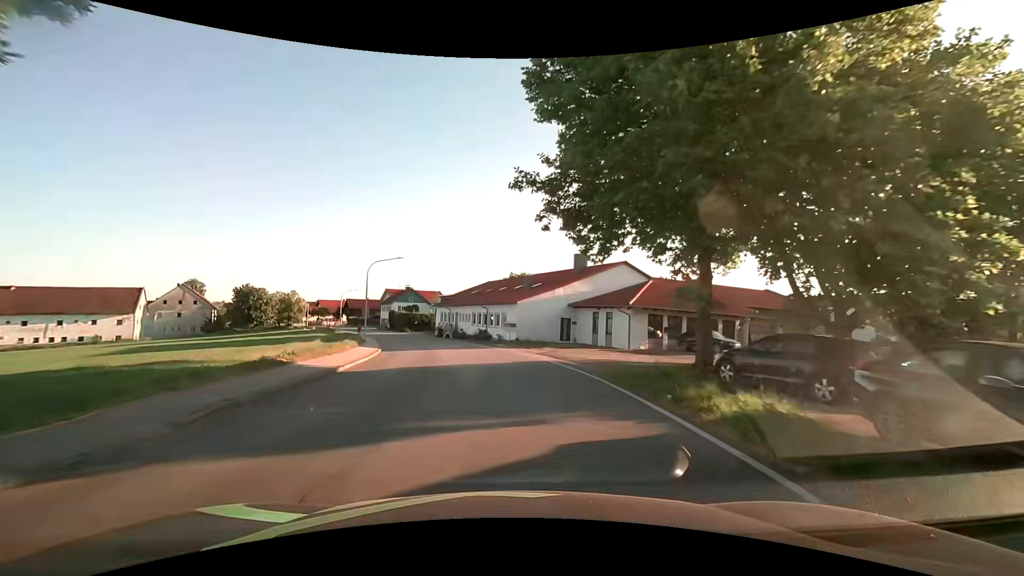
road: secondary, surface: asphalt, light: Day
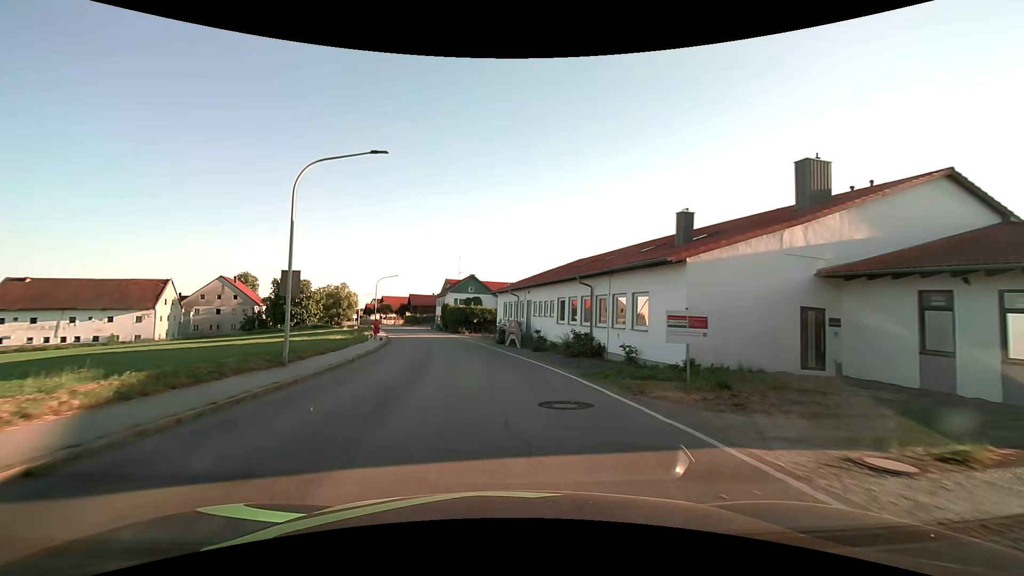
(-1.7, +27.2) m; -9°
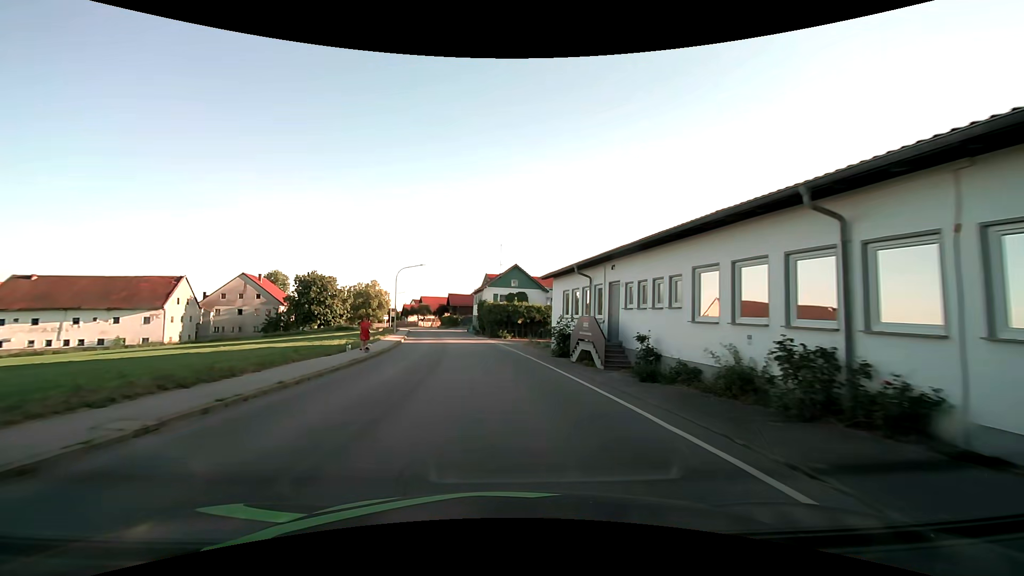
(-0.7, +14.5) m; -5°
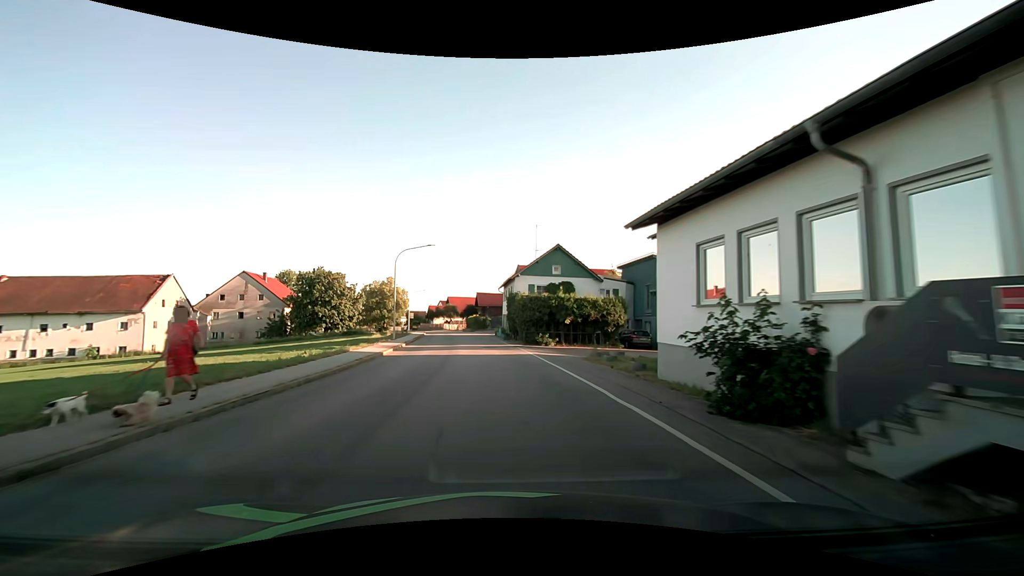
(-0.5, +14.9) m; -4°
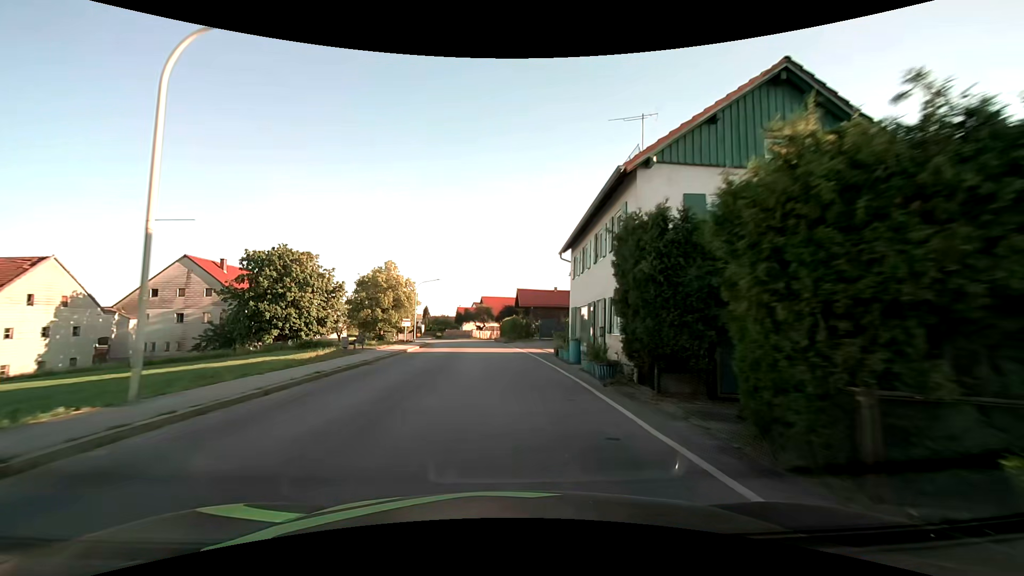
(-1.2, +30.0) m; -4°
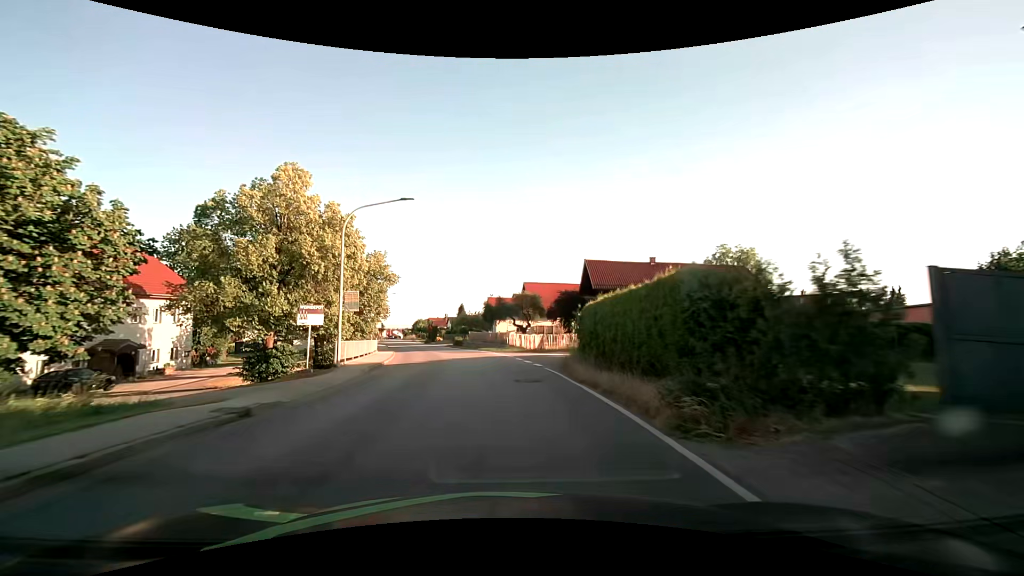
(-1.7, +37.6) m; -5°
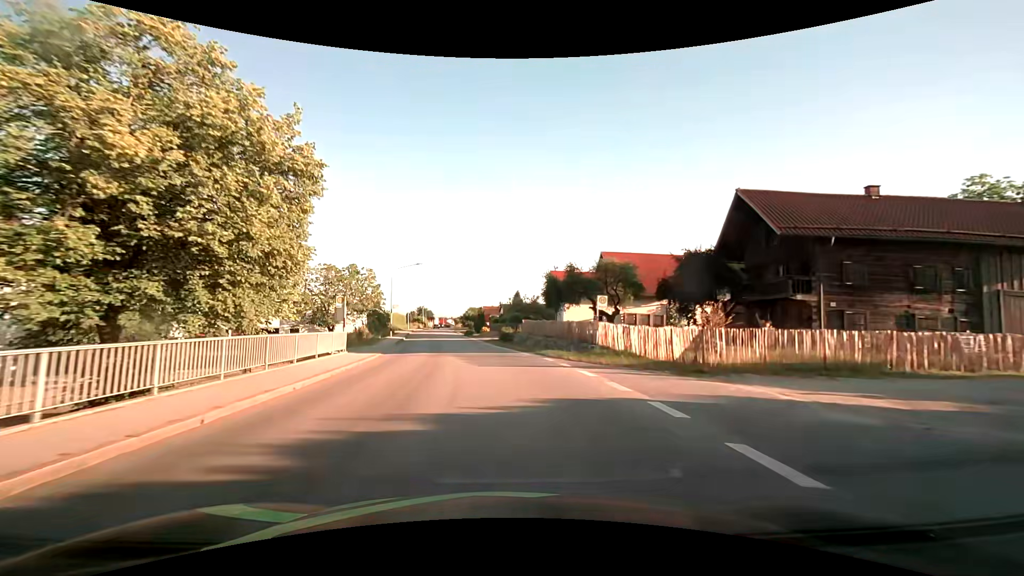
(-1.3, +22.8) m; -7°
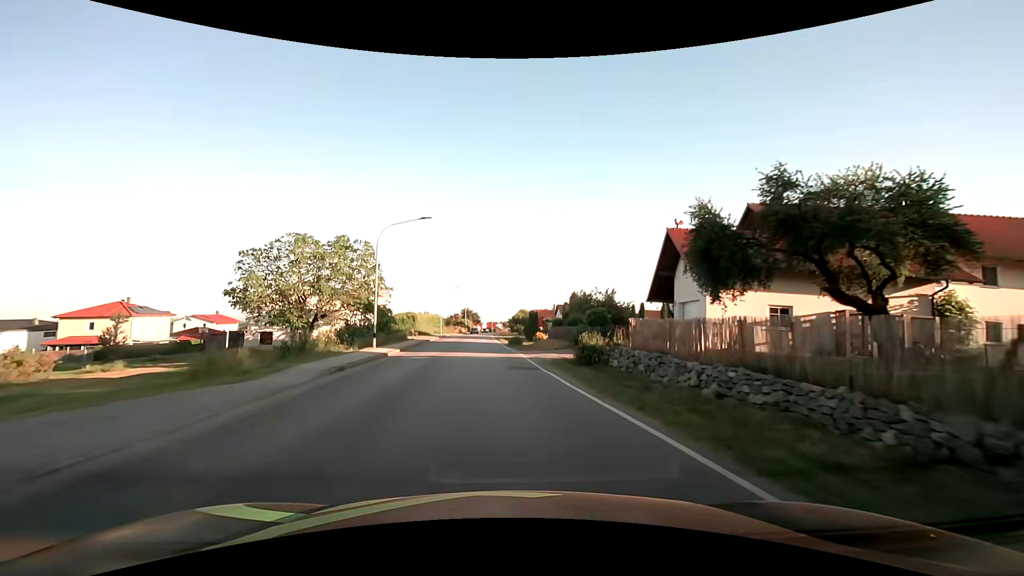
(-1.3, +23.1) m; -6°
(0, +10) (-1, +20) (-1, +30) (-2, +40) (-2, +50) (-3, +60) (-3, +70) (-4, +80) (-4, +90) (-4, +100) m
